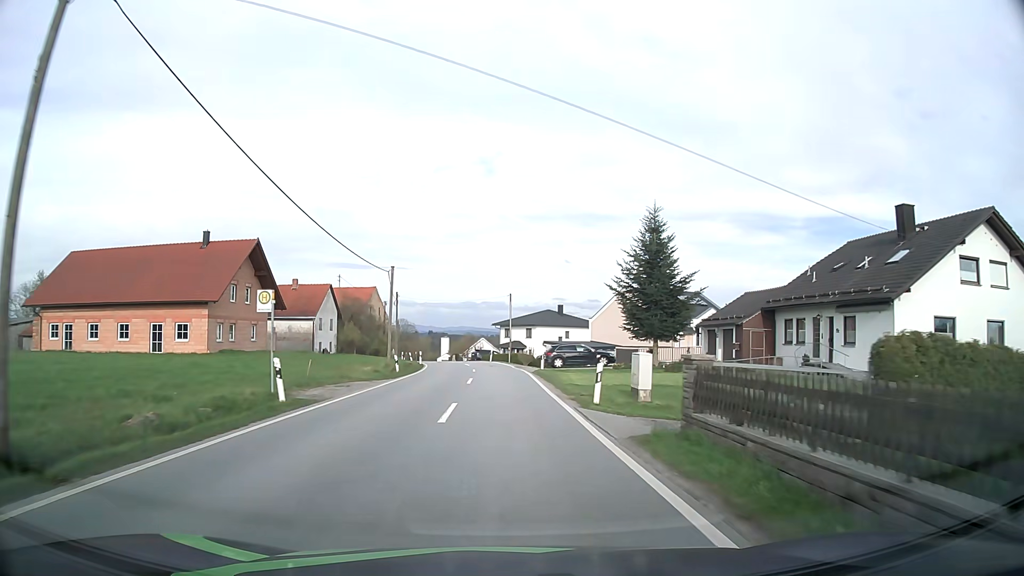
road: tertiary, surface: asphalt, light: Day
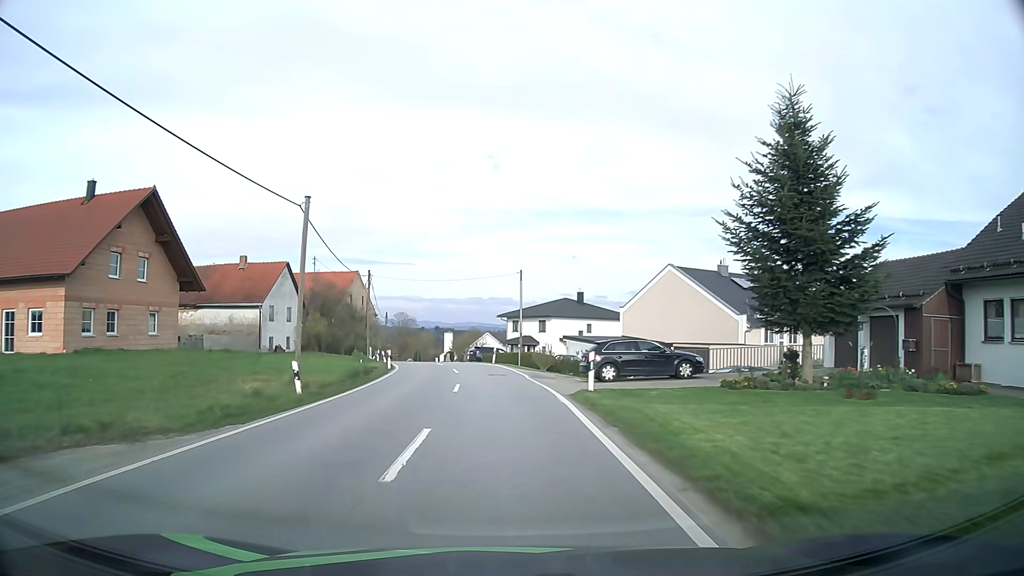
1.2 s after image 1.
(0.0, +17.1) m; 0°
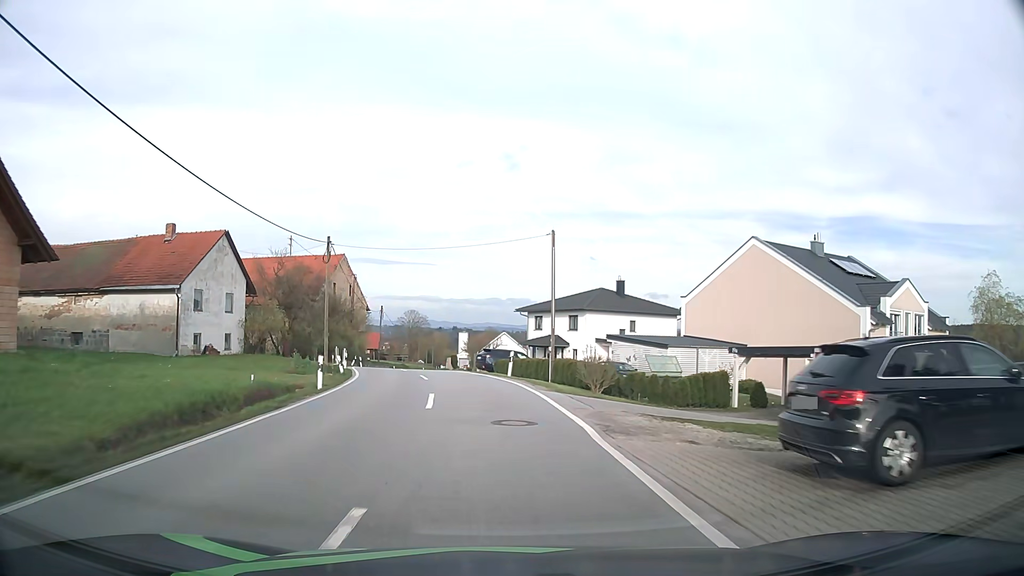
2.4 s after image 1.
(-0.2, +16.4) m; -2°
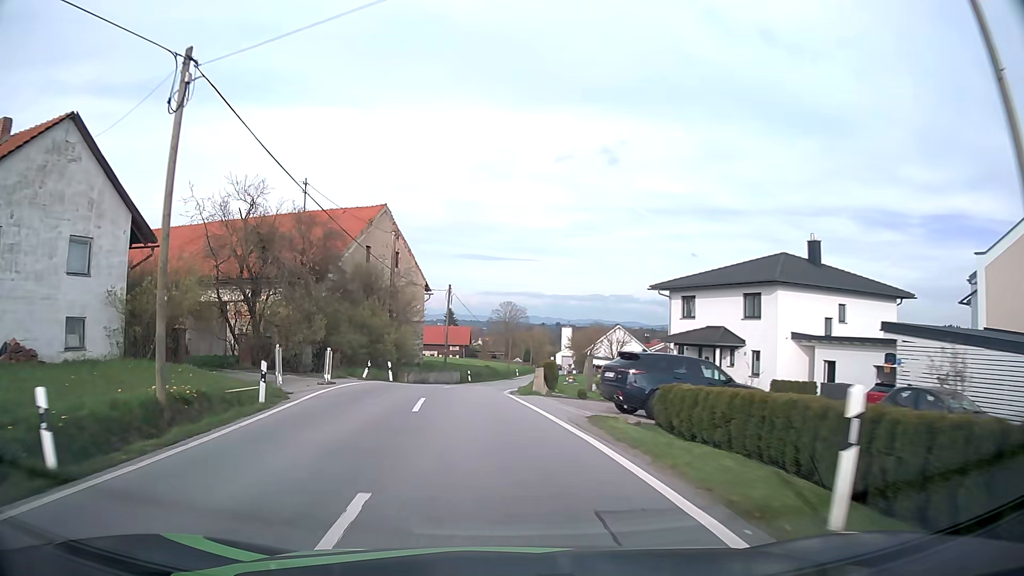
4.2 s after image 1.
(-1.4, +24.1) m; -8°
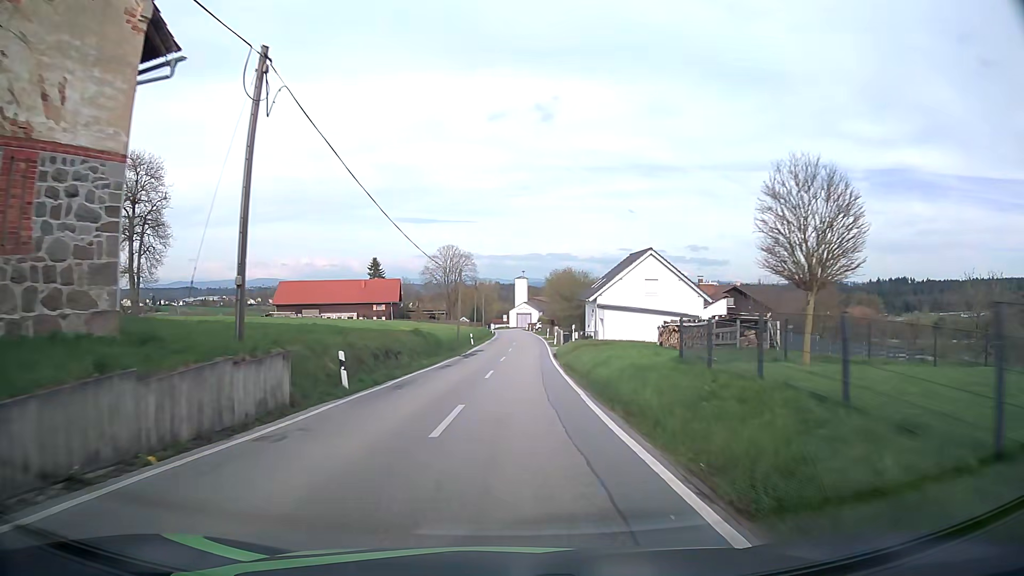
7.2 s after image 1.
(-1.0, +40.7) m; +4°
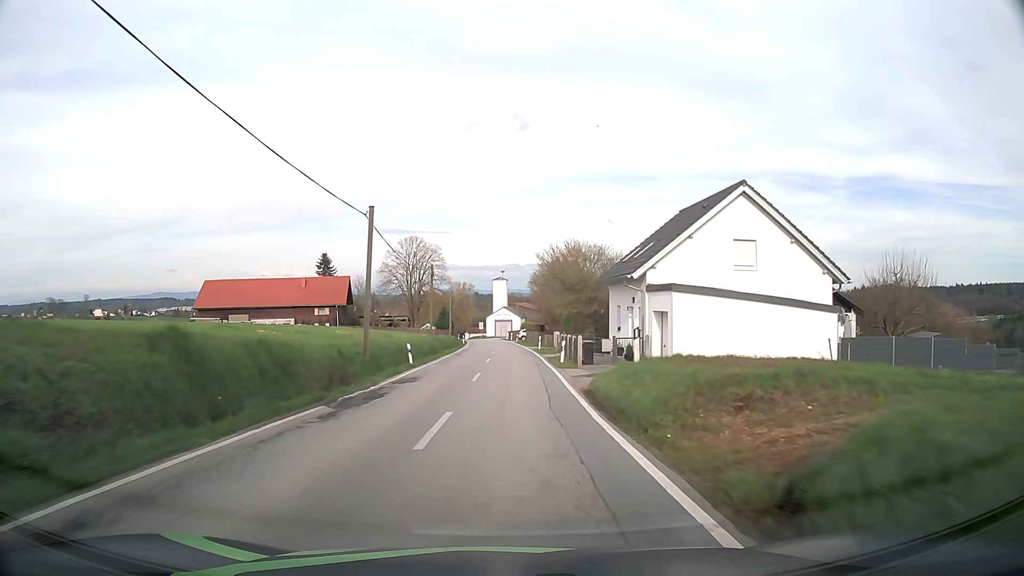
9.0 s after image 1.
(+0.6, +25.3) m; +2°
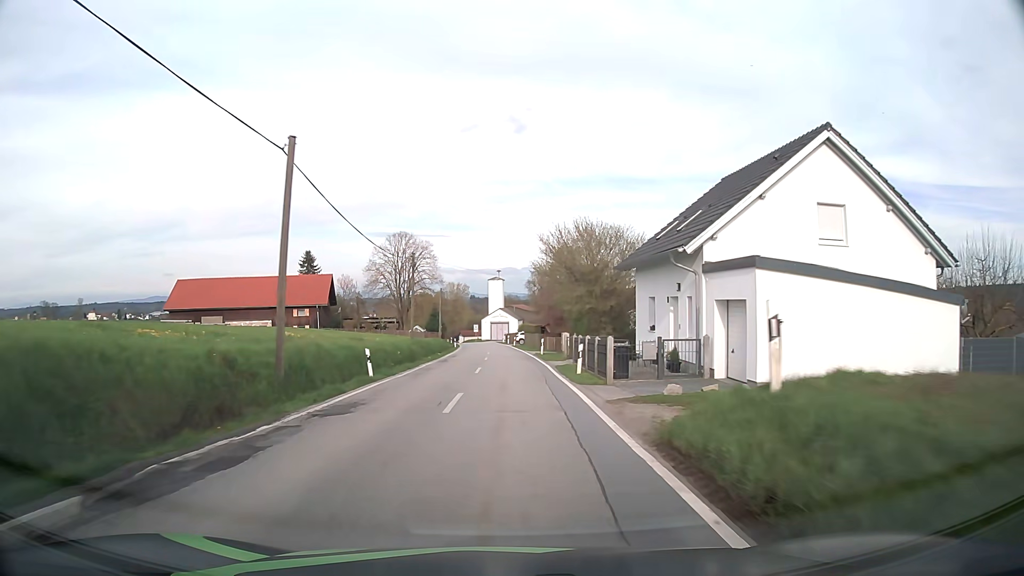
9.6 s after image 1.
(0.0, +8.4) m; +1°
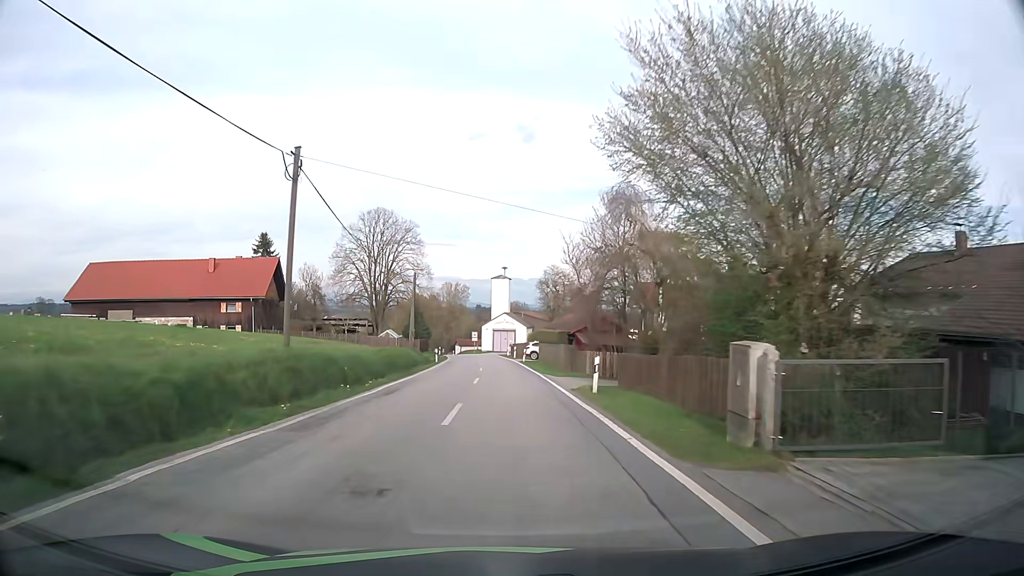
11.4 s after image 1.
(-0.1, +25.2) m; -1°
(0, +10) (0, +20) (0, +30) (0, +40) (0, +50) (-1, +60) (-1, +70) (-2, +80) (-4, +90) (-6, +99) m
